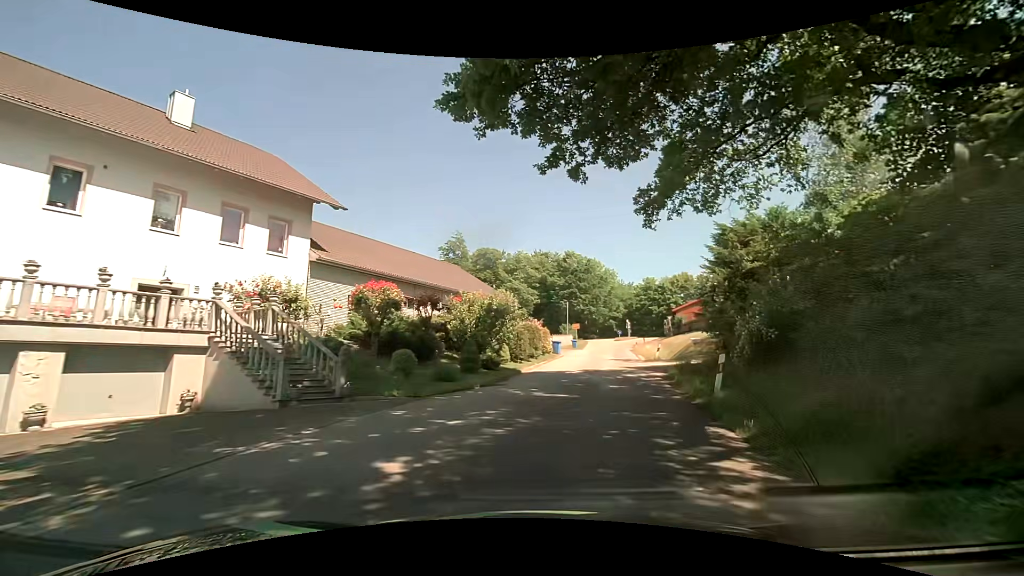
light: Day
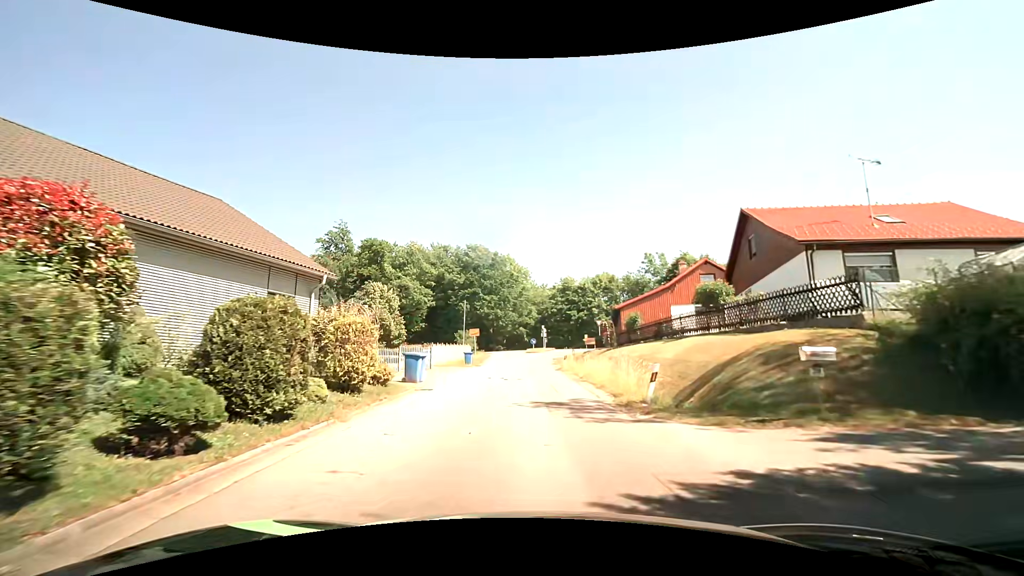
(+3.1, +20.6) m; +13°
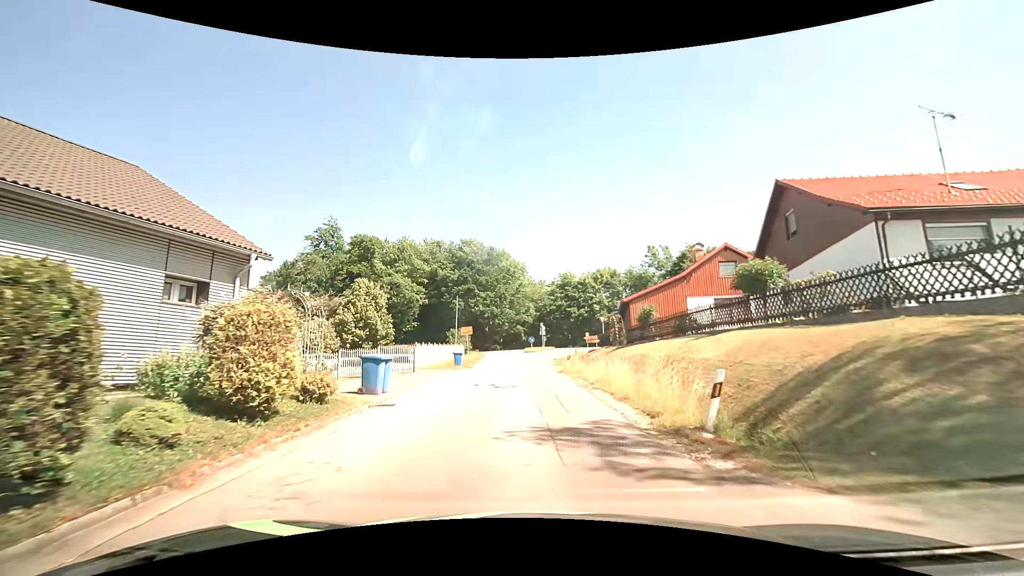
(0.0, +4.3) m; 0°
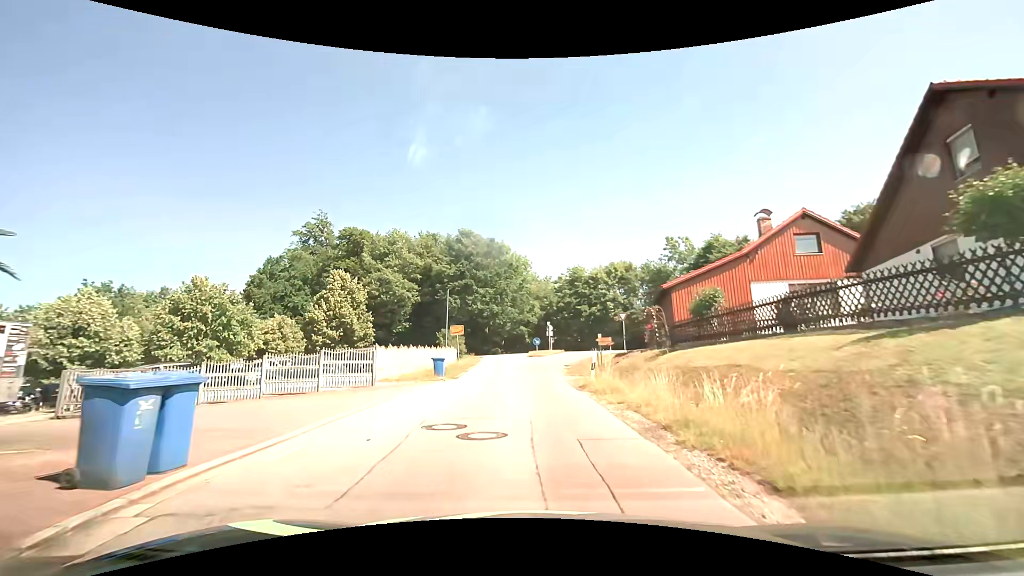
(-0.1, +8.7) m; 0°
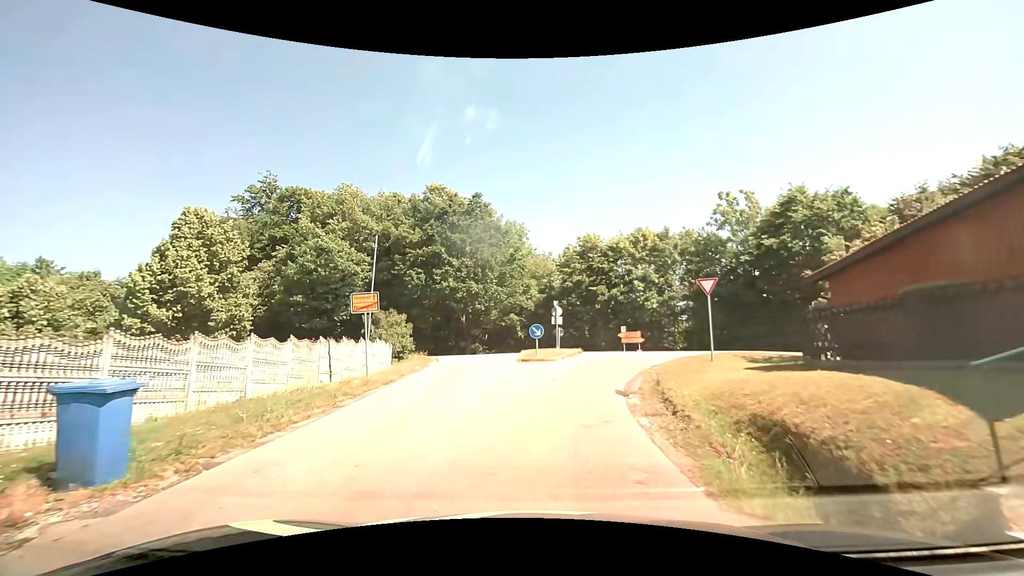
(-0.4, +20.1) m; 0°
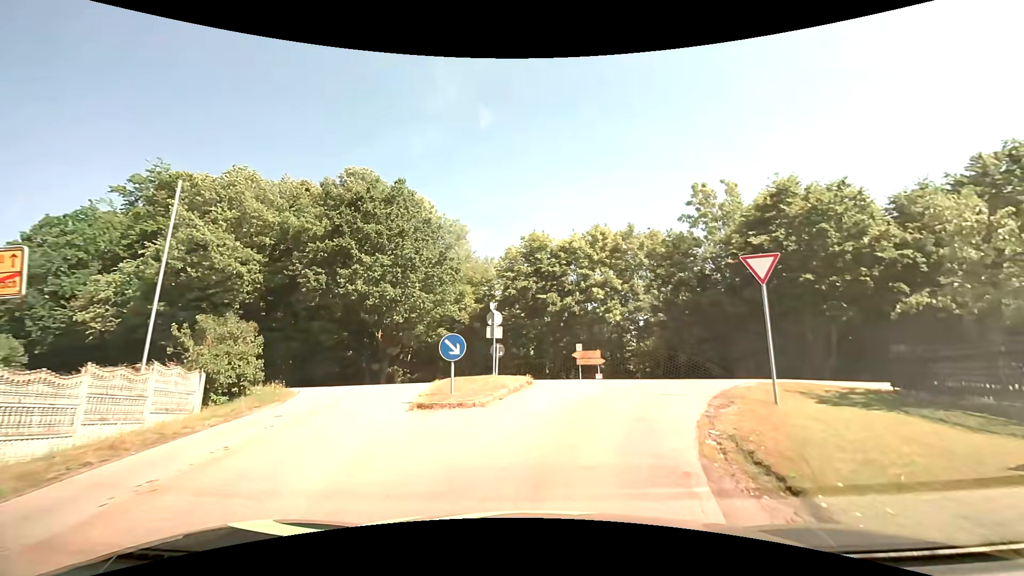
(+0.4, +9.9) m; +7°
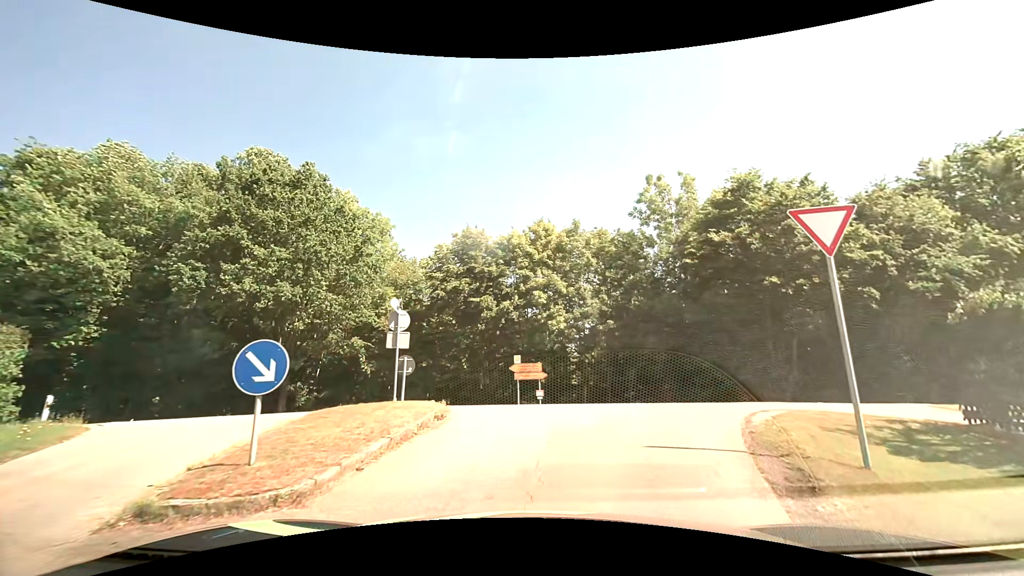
(+0.3, +5.4) m; +5°
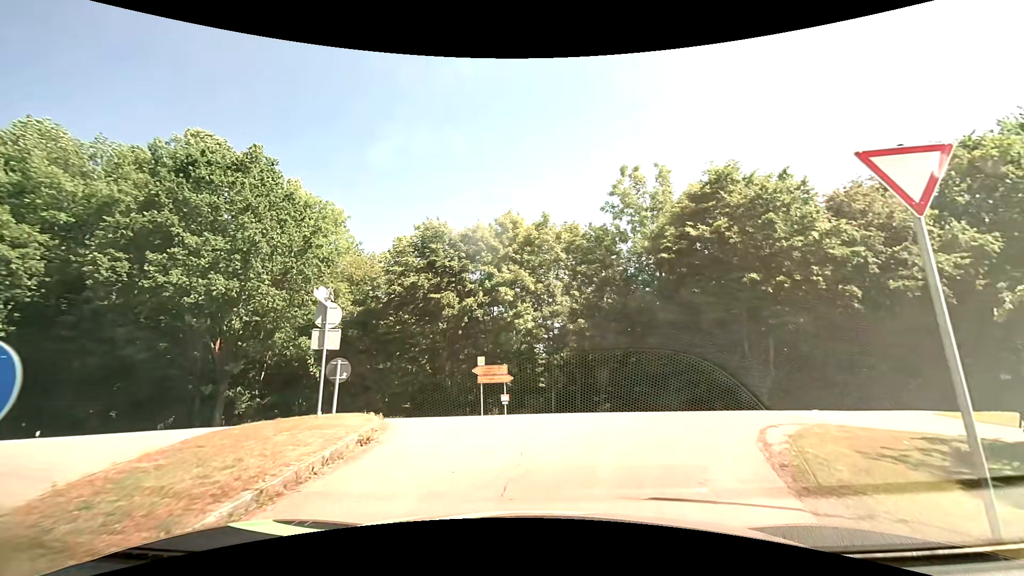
(+0.1, +2.4) m; +5°
(+2, +10) (+7, +18) (+16, +22) (+26, +23) (+36, +24) (+46, +26) (+55, +29) (+65, +31) (+75, +34) (+84, +38) m
